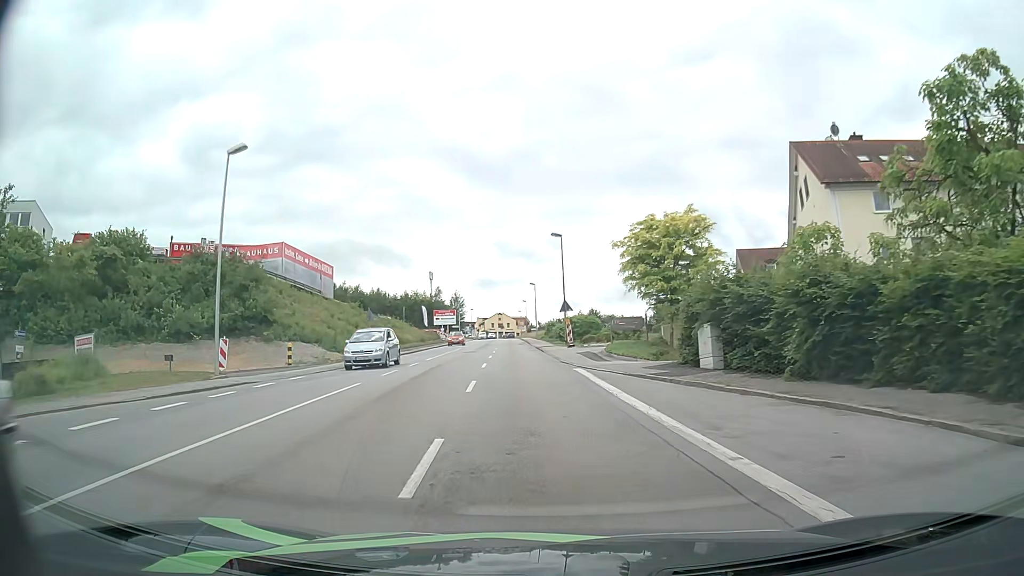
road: tertiary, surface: asphalt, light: Day
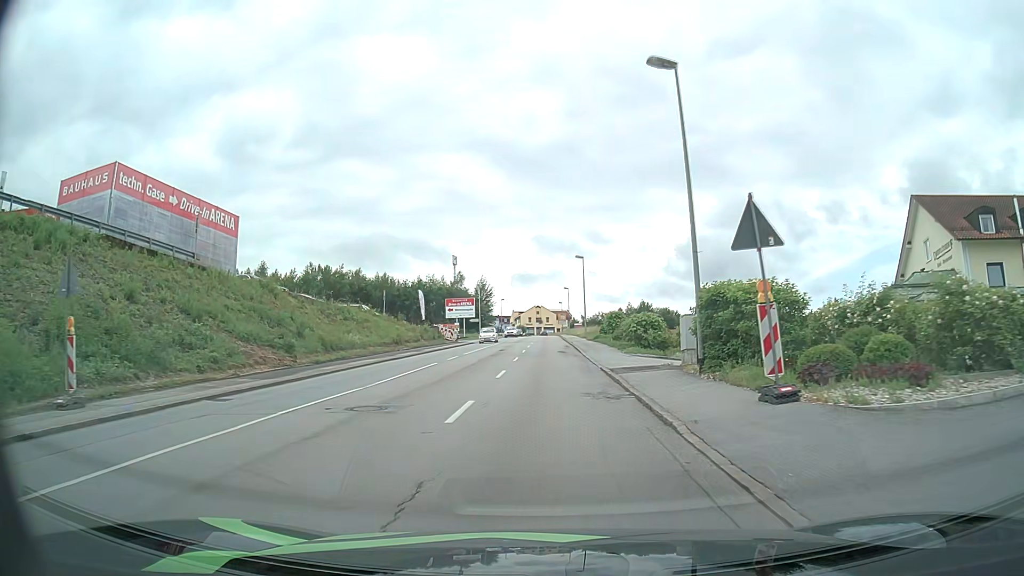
(-1.4, +32.0) m; -4°
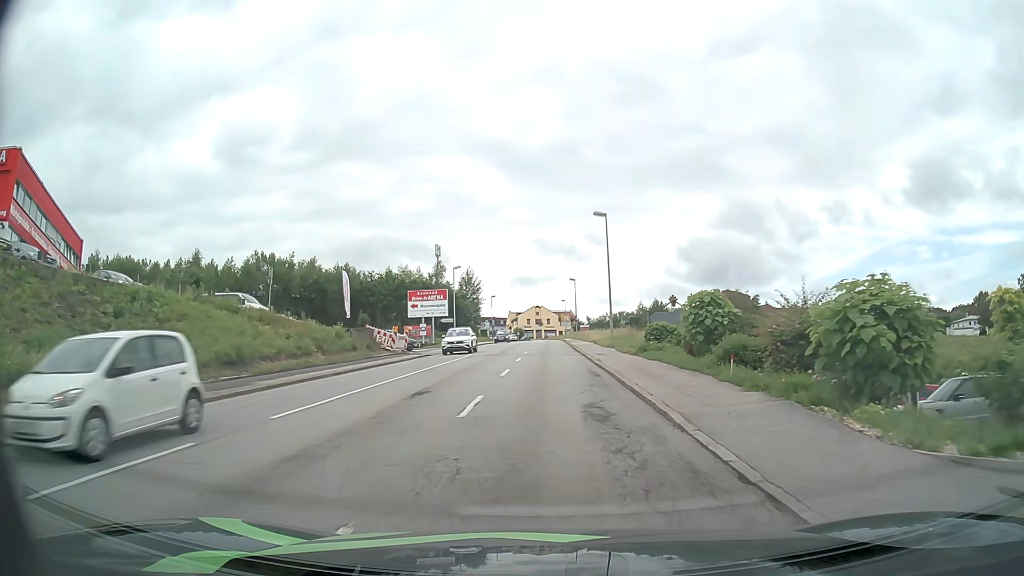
(-0.1, +26.2) m; 0°
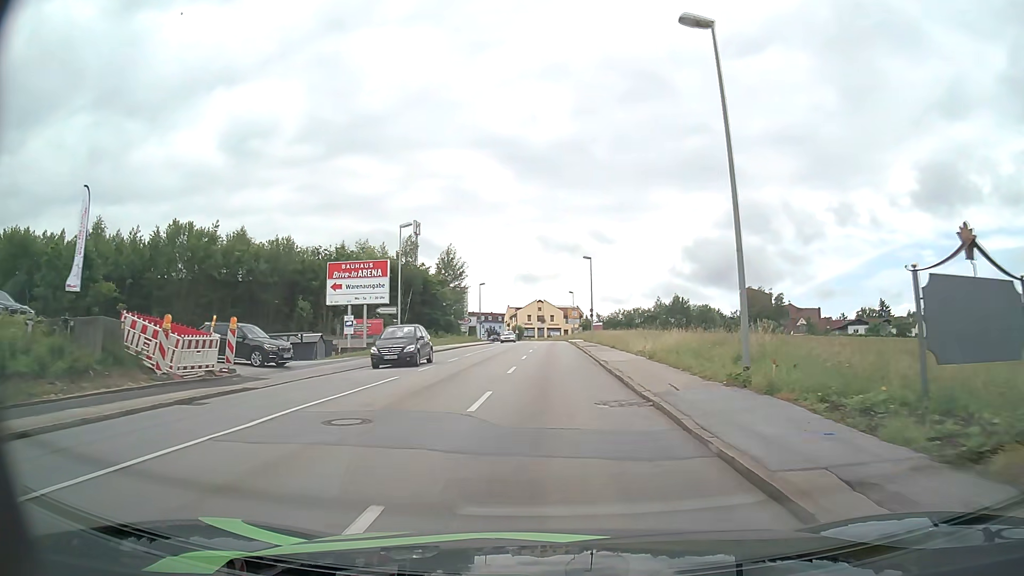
(-0.2, +26.7) m; 0°
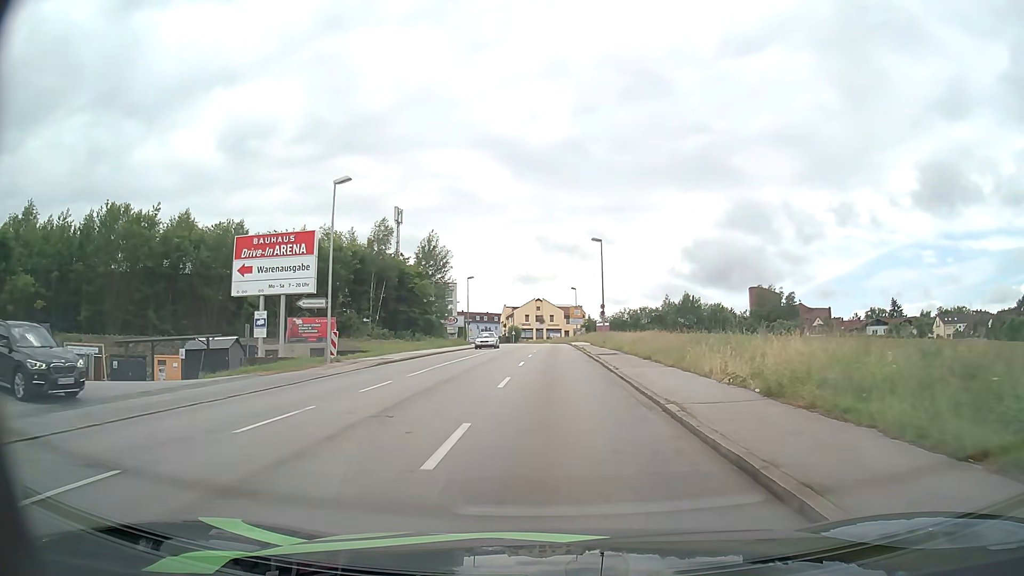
(-0.1, +13.5) m; 0°
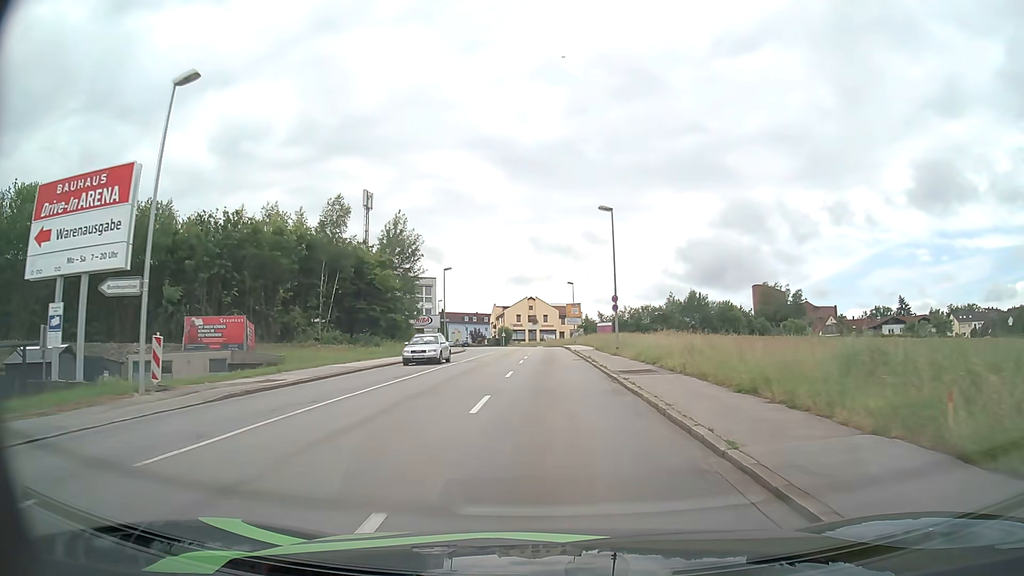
(+0.1, +13.7) m; +1°
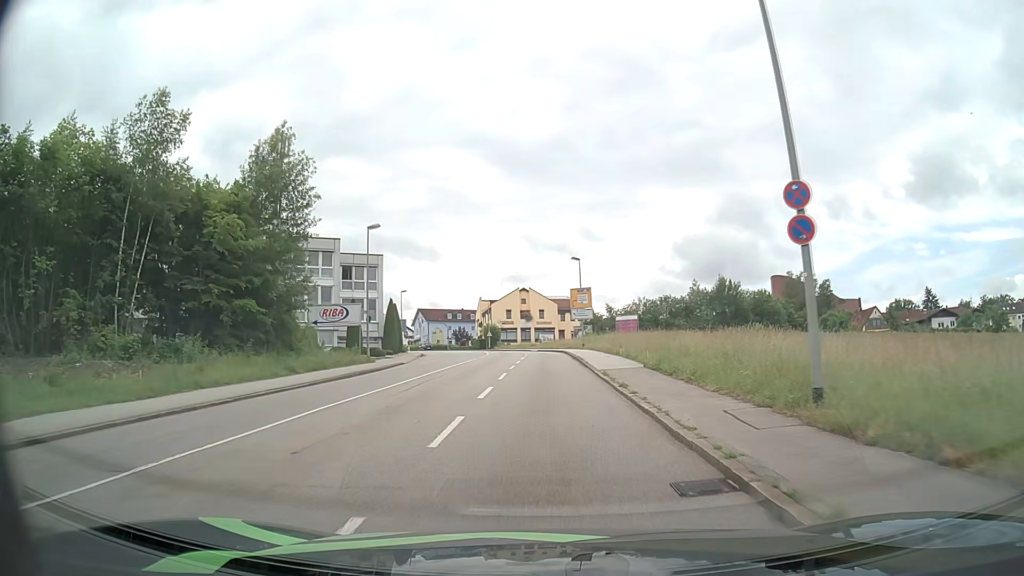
(0.0, +27.8) m; 0°
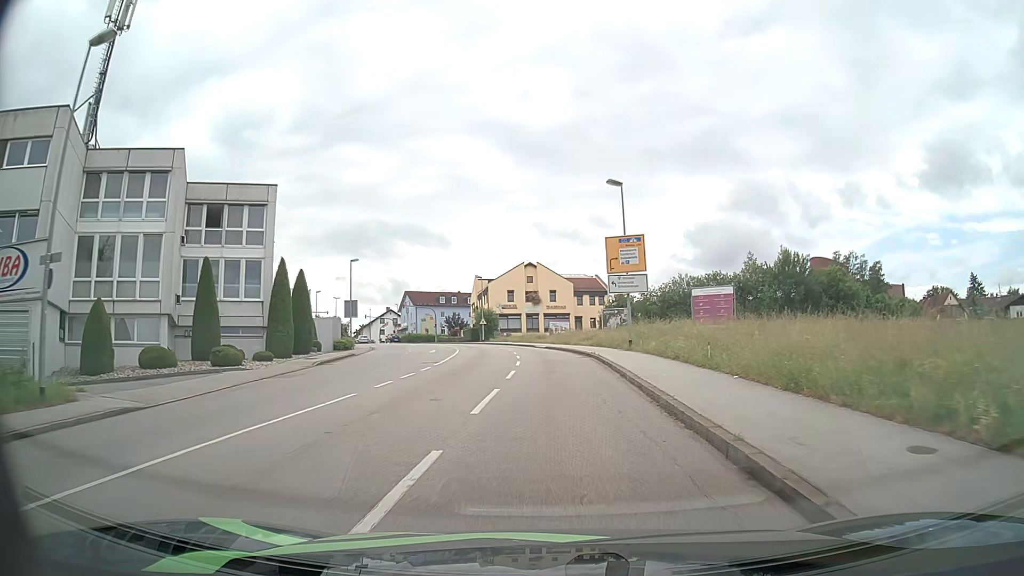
(-0.2, +28.0) m; -1°
(0, +10) (0, +20) (0, +30) (-1, +40) (-2, +50) (-4, +60) (-7, +69) (-10, +79) (-14, +88) (-18, +97) m
